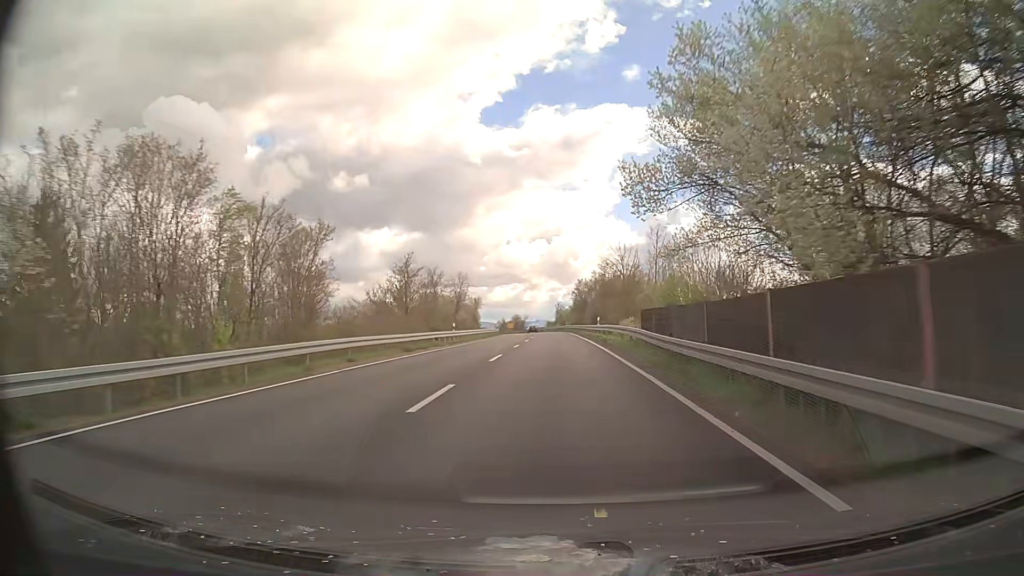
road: secondary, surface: asphalt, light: Day
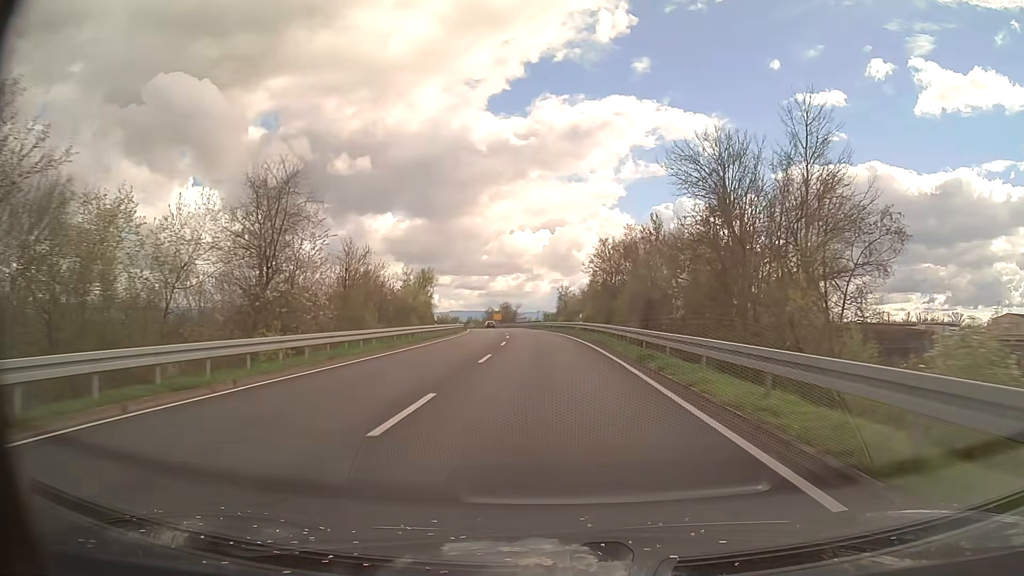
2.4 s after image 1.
(+0.2, +50.2) m; 0°
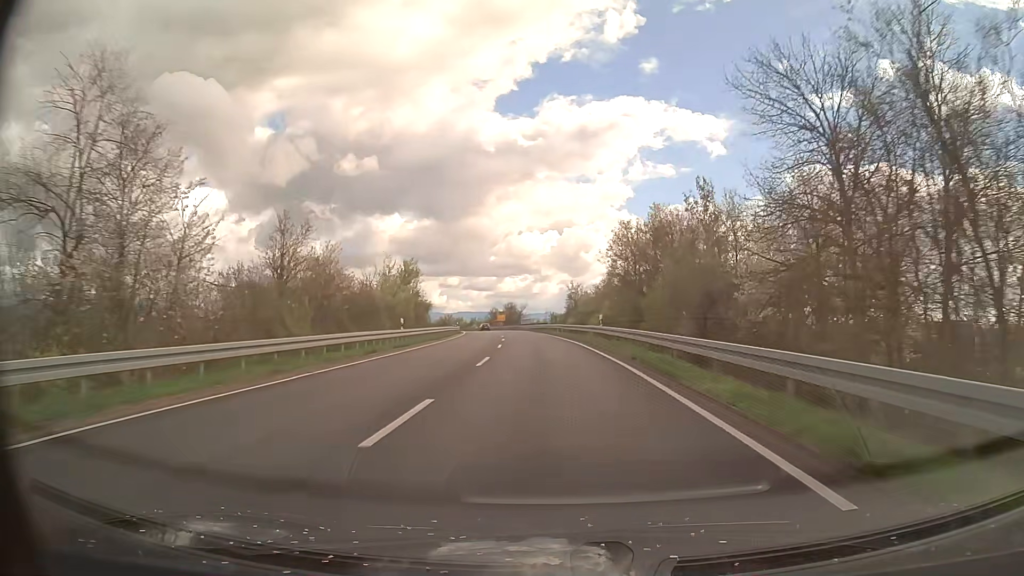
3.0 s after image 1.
(-0.1, +12.6) m; -1°
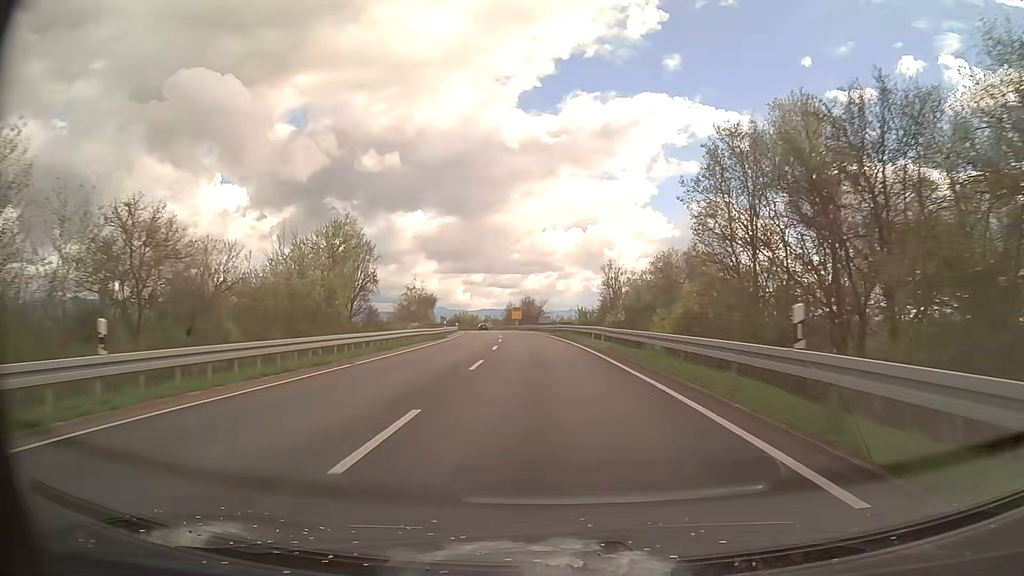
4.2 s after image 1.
(-0.4, +25.3) m; -2°
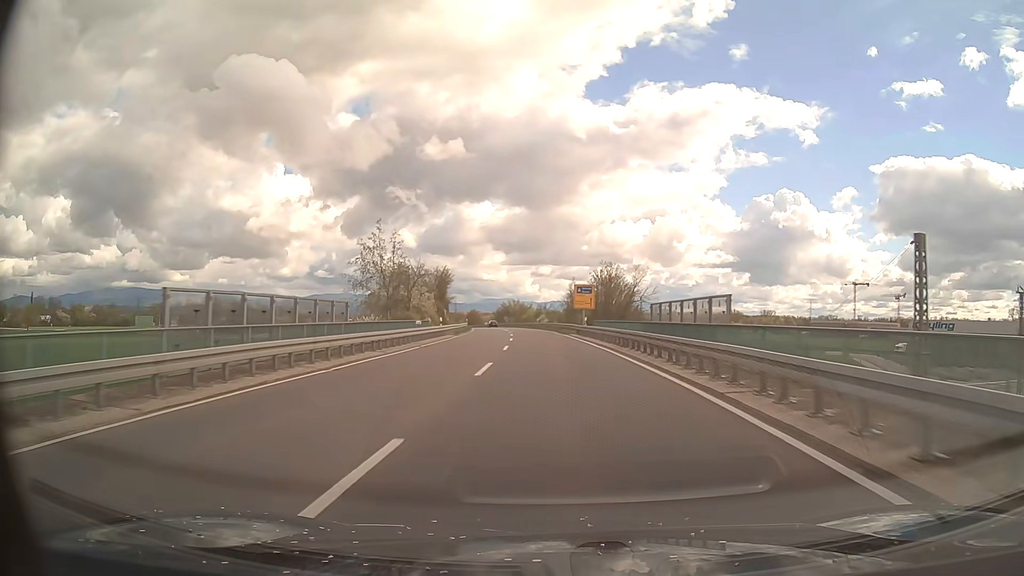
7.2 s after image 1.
(-3.0, +62.8) m; -6°
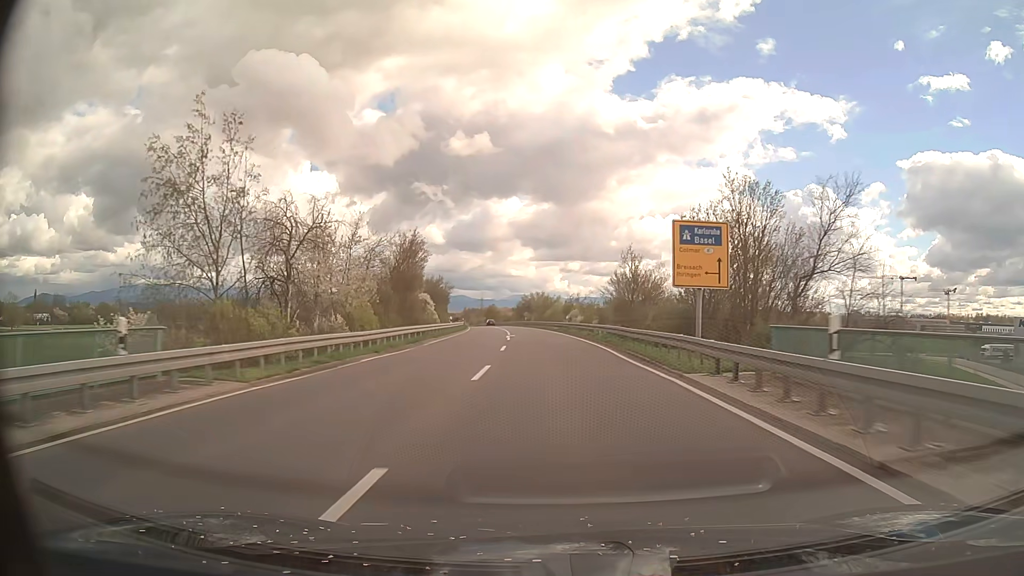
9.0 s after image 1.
(-0.8, +37.3) m; -2°
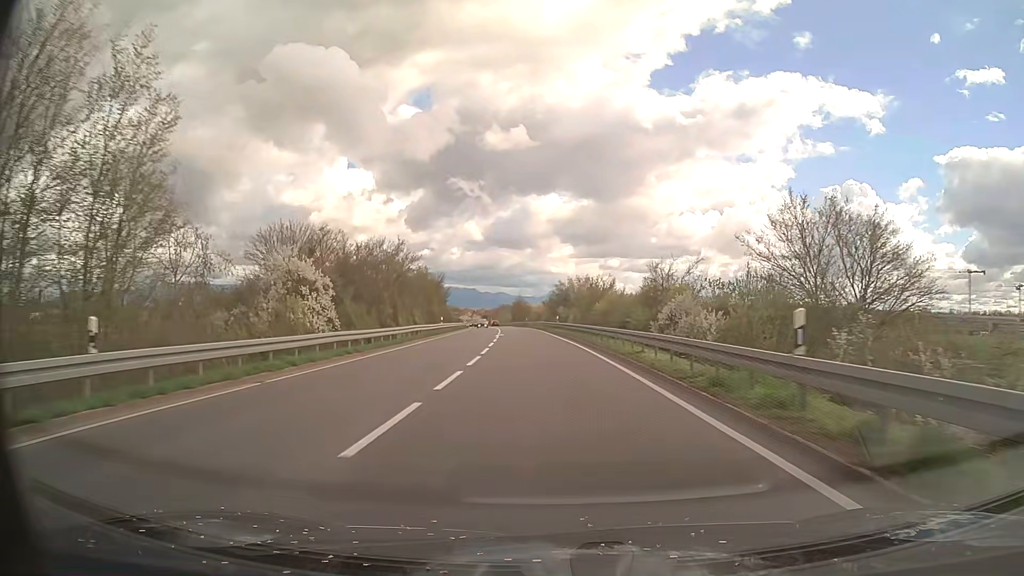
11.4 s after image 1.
(-1.3, +49.7) m; -3°
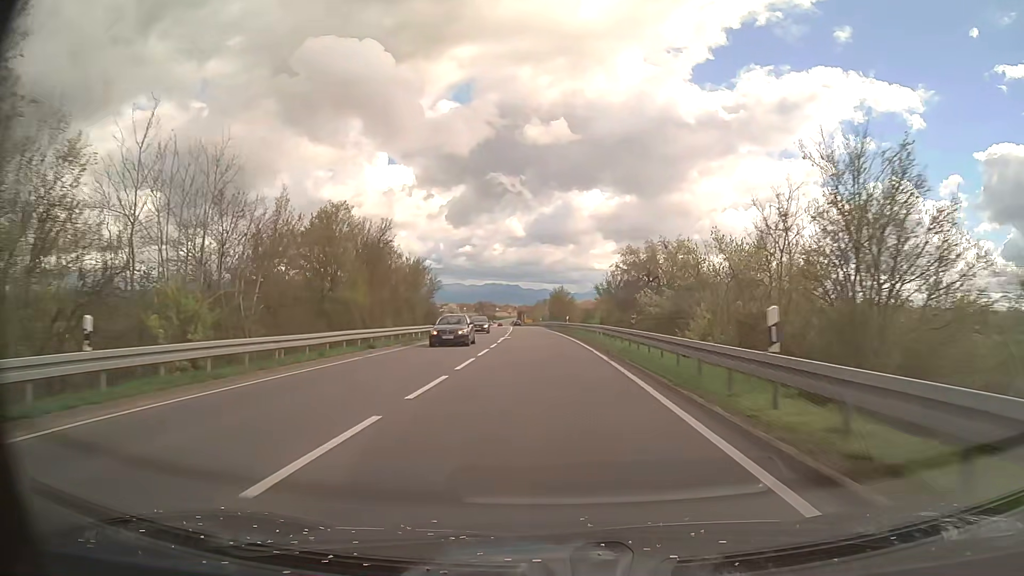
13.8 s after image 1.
(-1.8, +49.8) m; -4°
(0, +10) (0, +20) (0, +30) (-1, +40) (-1, +50) (-2, +60) (-2, +70) (-3, +80) (-4, +90) (-4, +100) m
